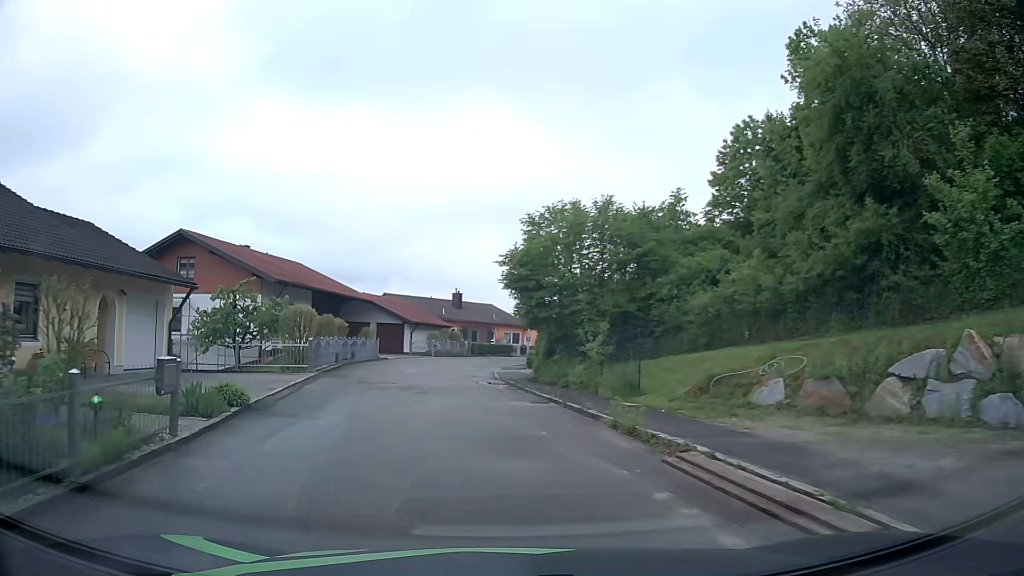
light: Day
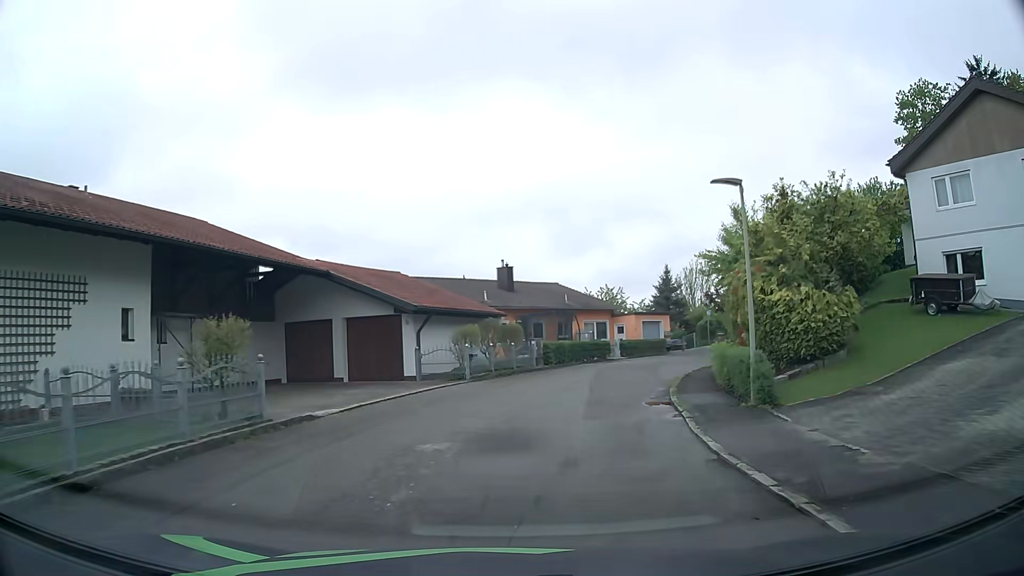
(-2.5, +25.9) m; -4°
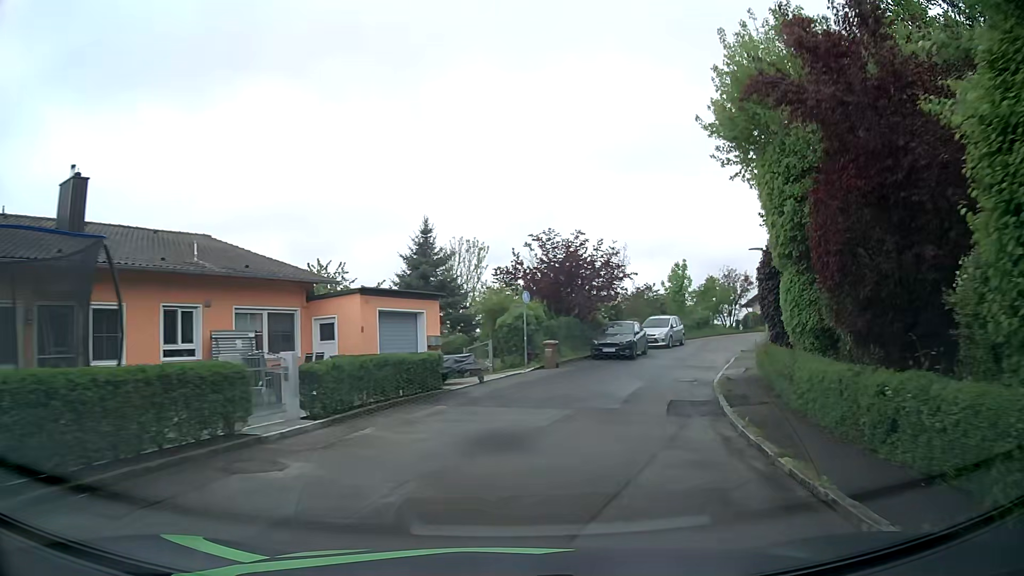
(+4.4, +26.5) m; +22°
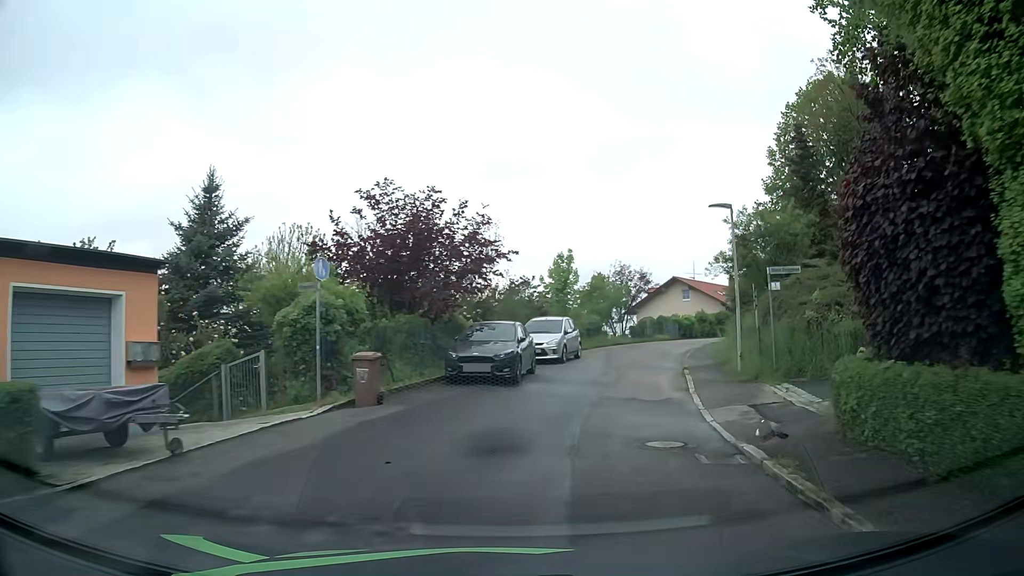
(+1.2, +10.8) m; +12°
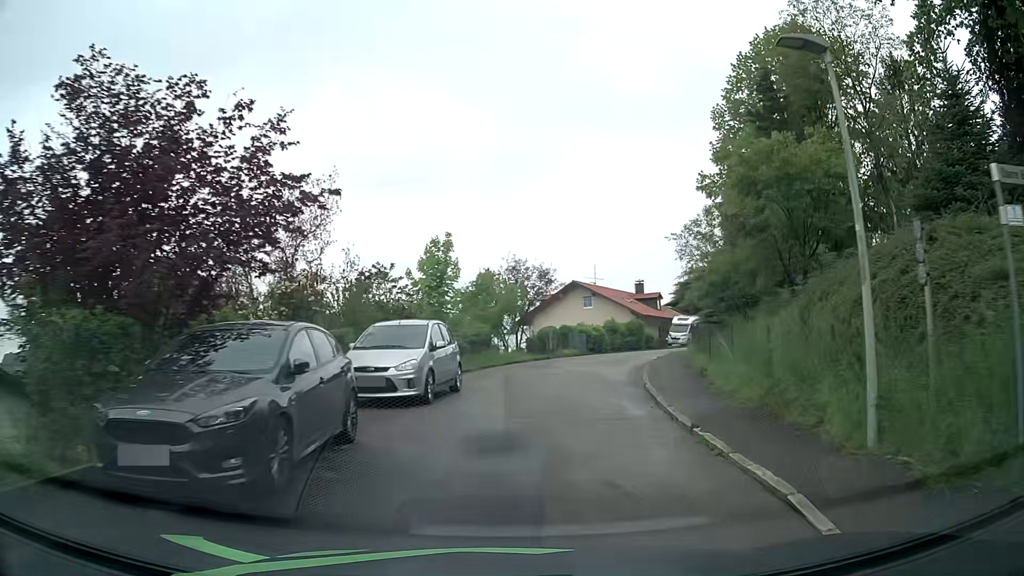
(+1.0, +10.7) m; +10°
(+1, +10) (+2, +20) (+4, +30) (+8, +39) (+12, +48) (+17, +57) (+22, +65) (+28, +73) (+35, +80) (+42, +87) m
